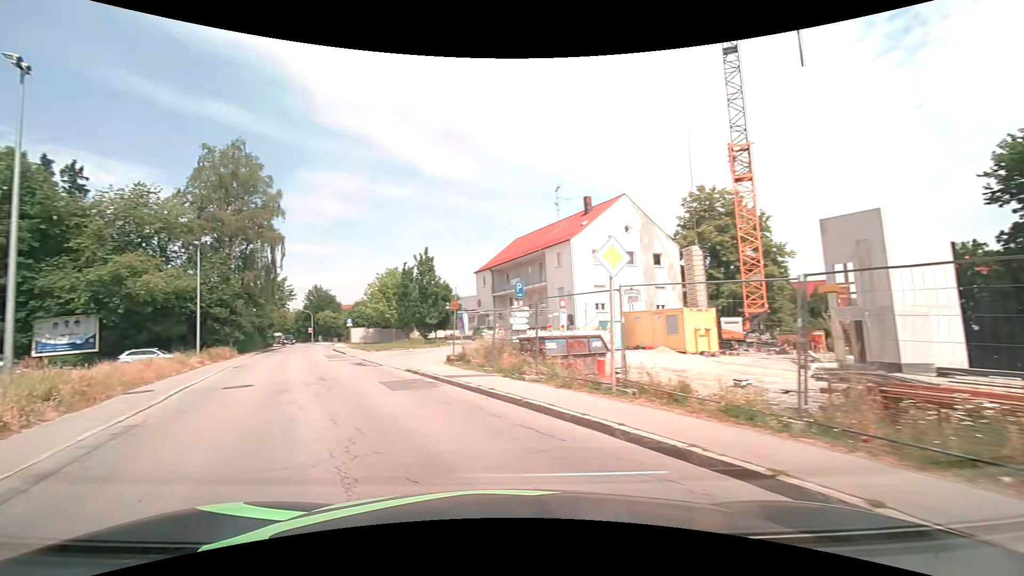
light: Day
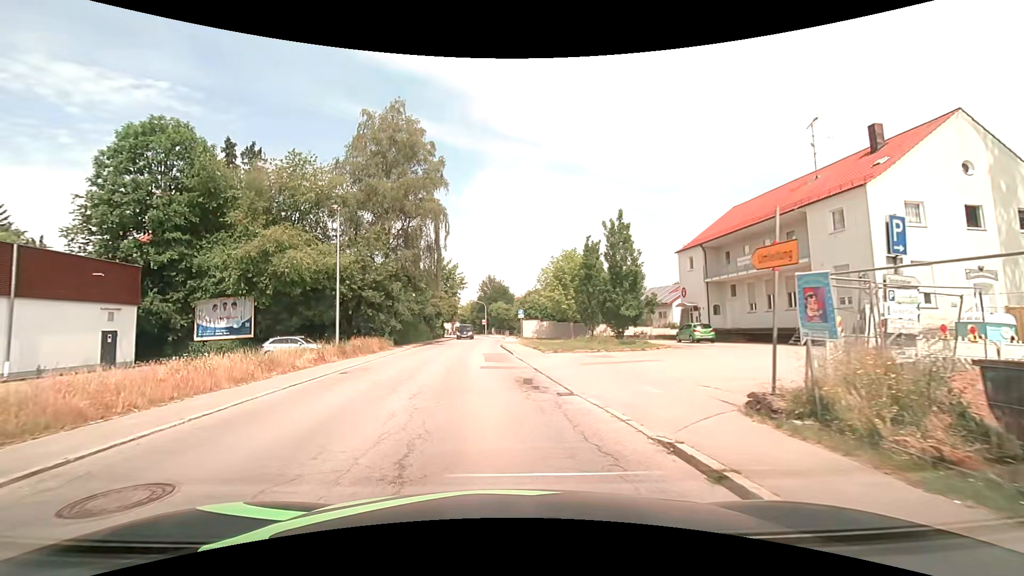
(-3.1, +12.0) m; -21°
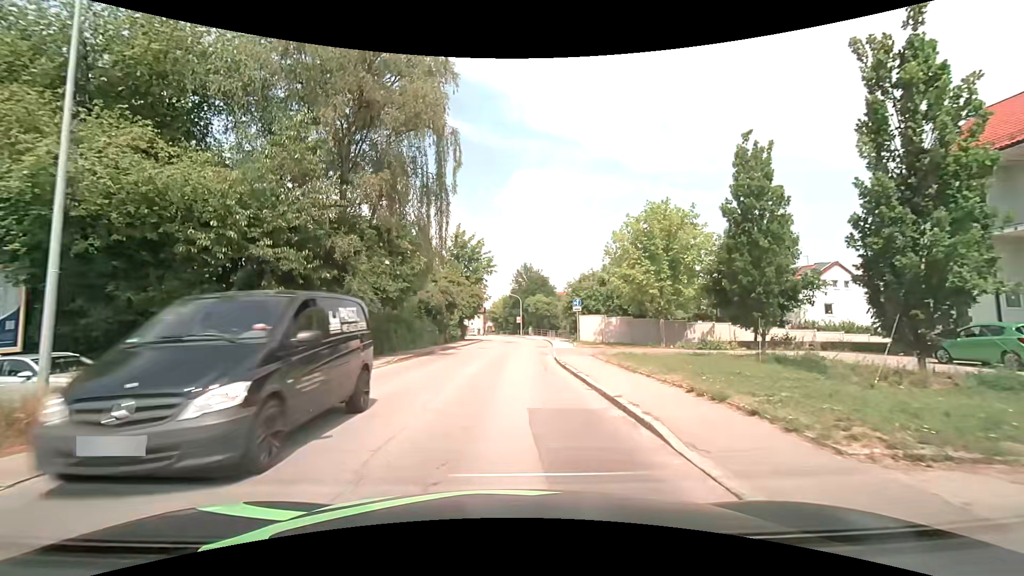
(-1.0, +19.8) m; -3°
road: secondary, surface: asphalt
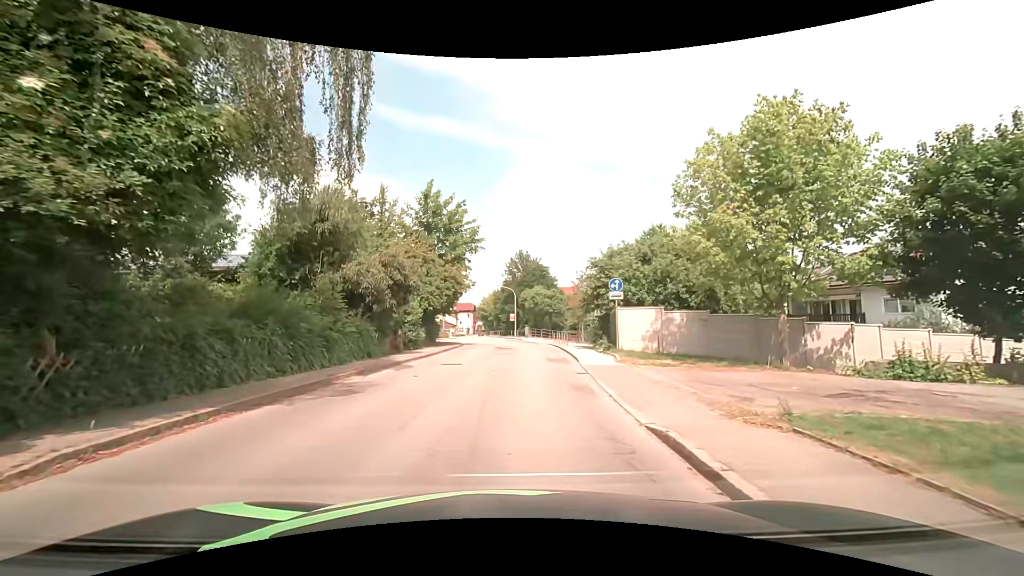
(-0.2, +15.3) m; 0°
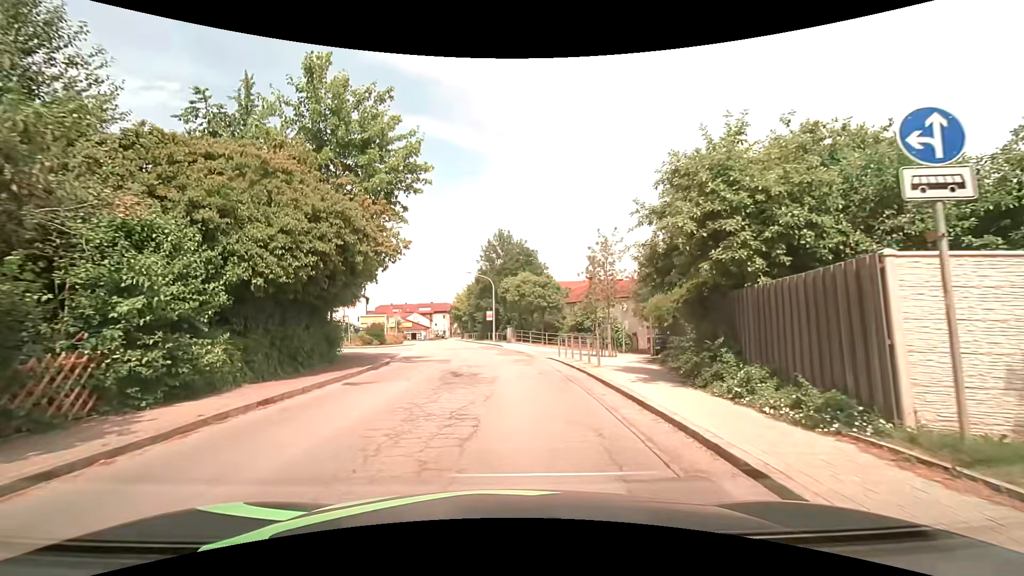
(+0.6, +17.6) m; +2°
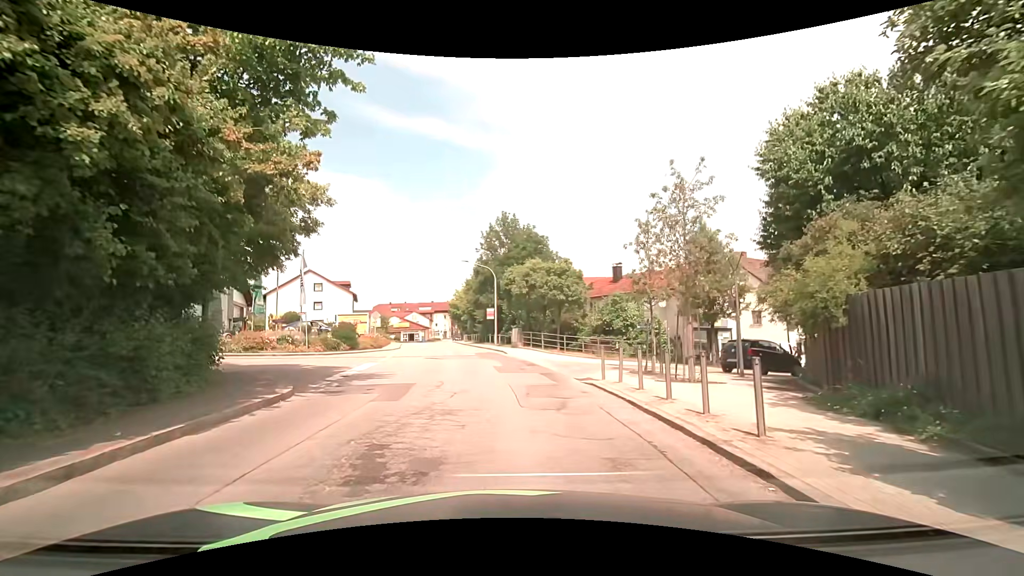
(0.0, +9.5) m; -1°
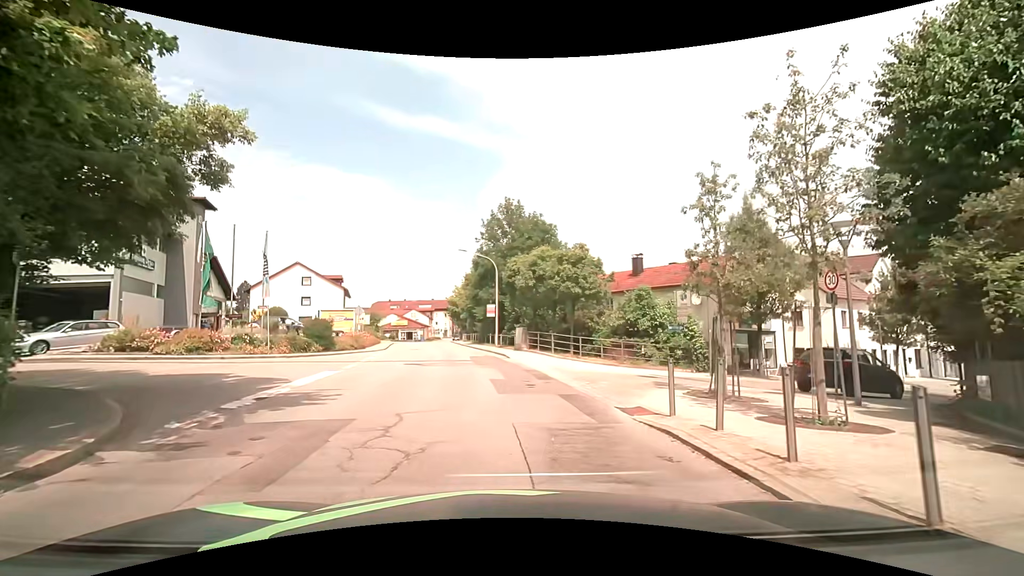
(0.0, +5.3) m; +1°
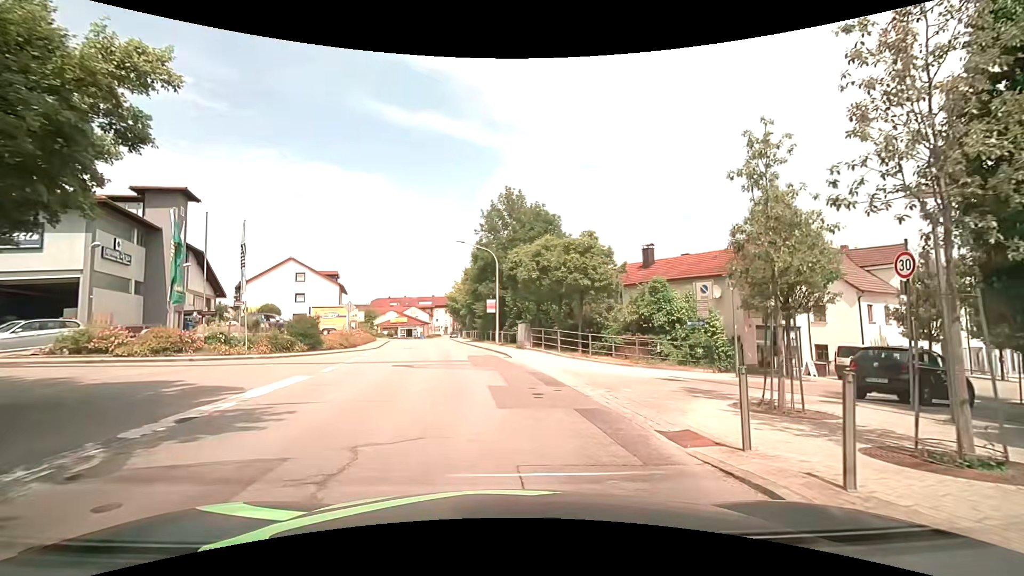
(0.0, +2.4) m; 0°
